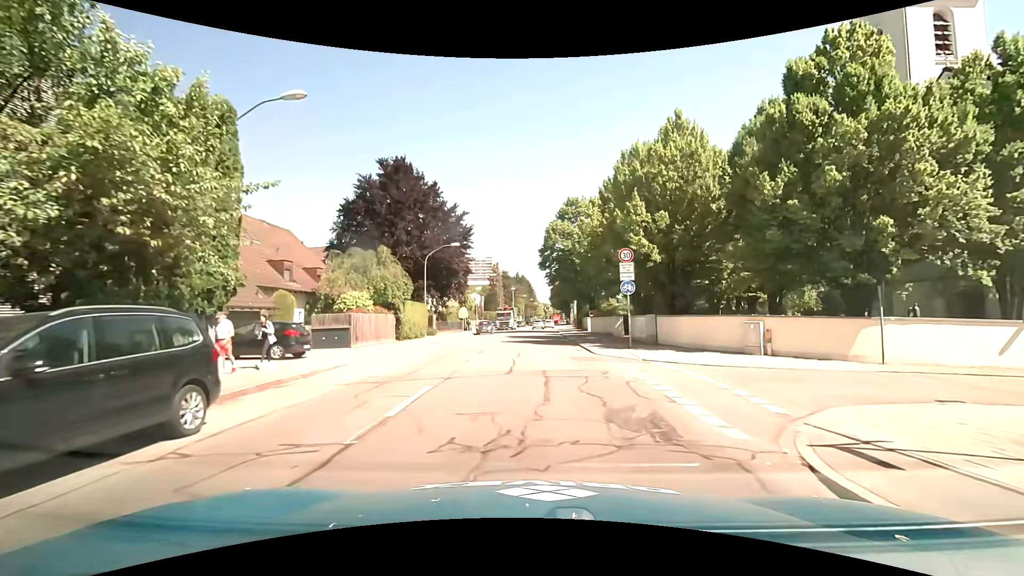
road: secondary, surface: asphalt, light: Day
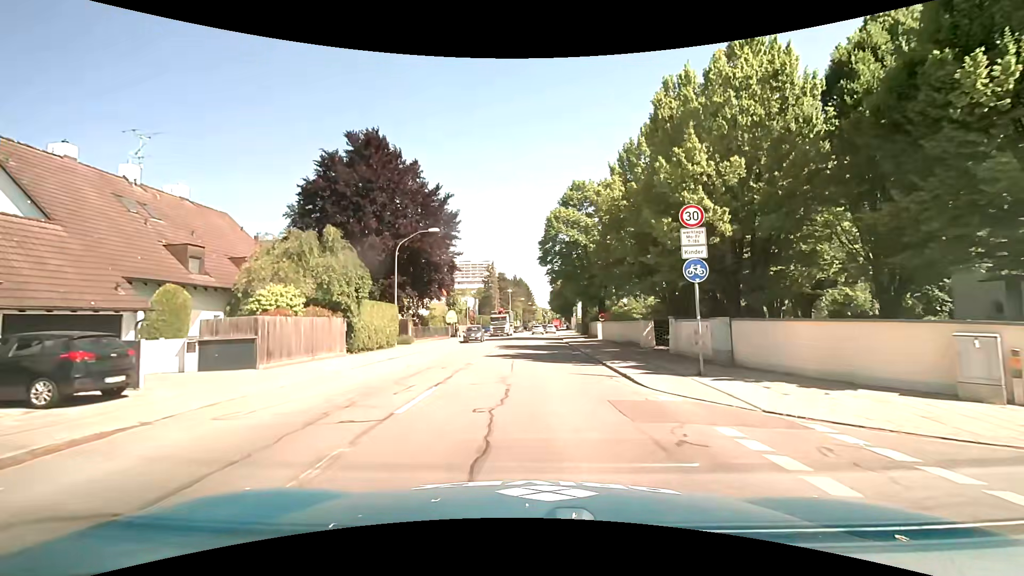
(+0.1, +9.0) m; 0°
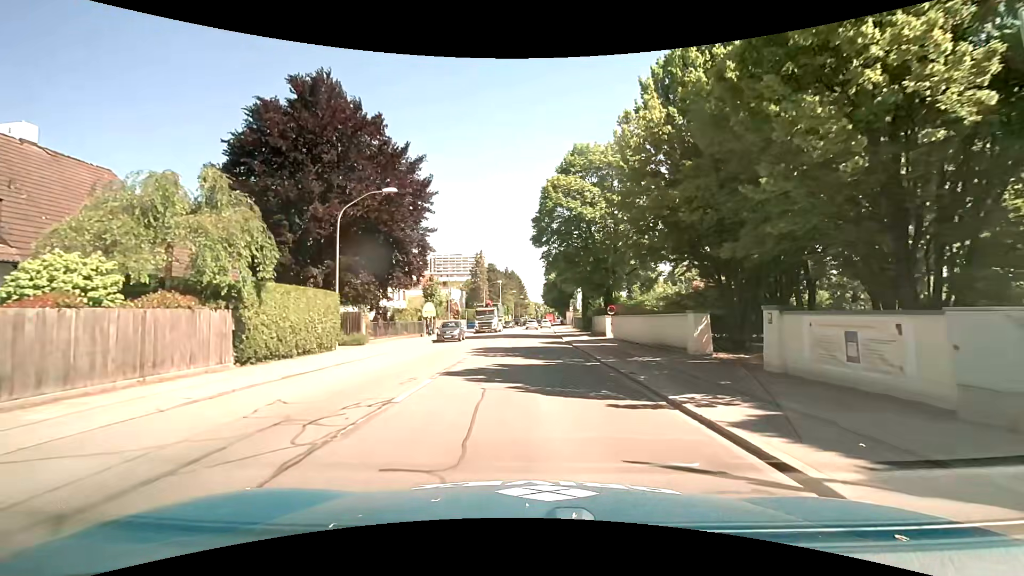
(+0.1, +9.1) m; +1°
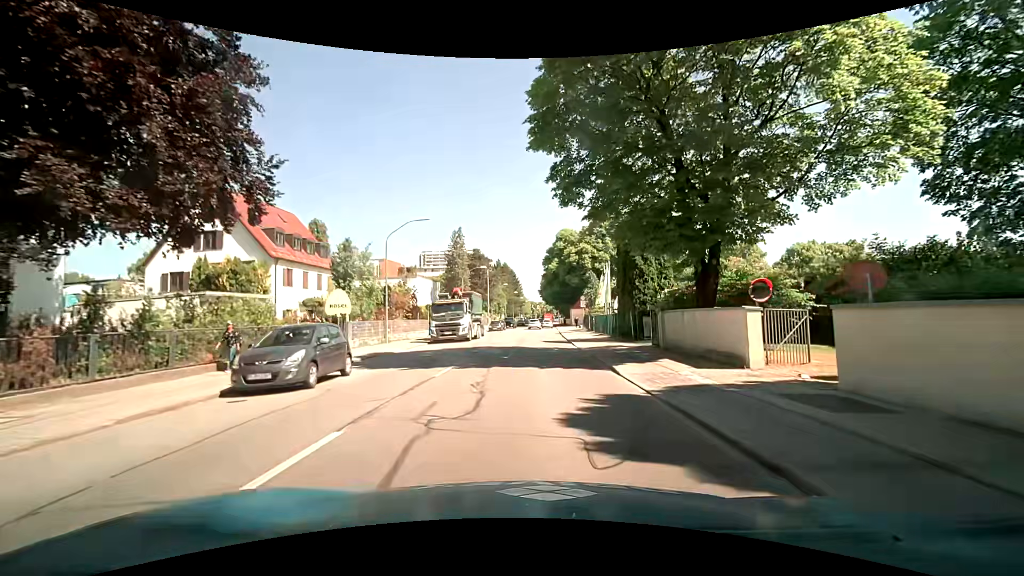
(+0.1, +23.5) m; 0°
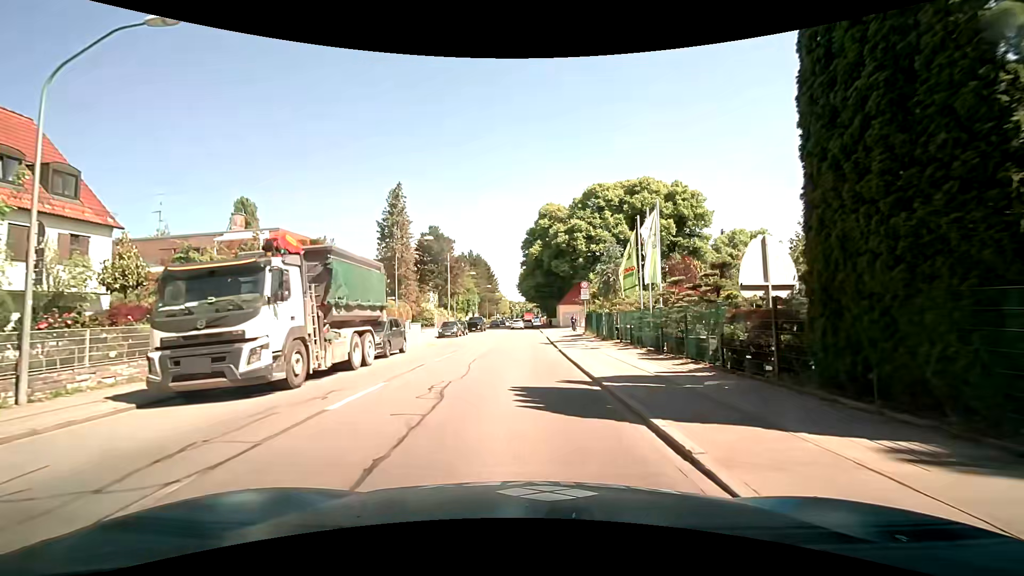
(+0.7, +22.3) m; +3°
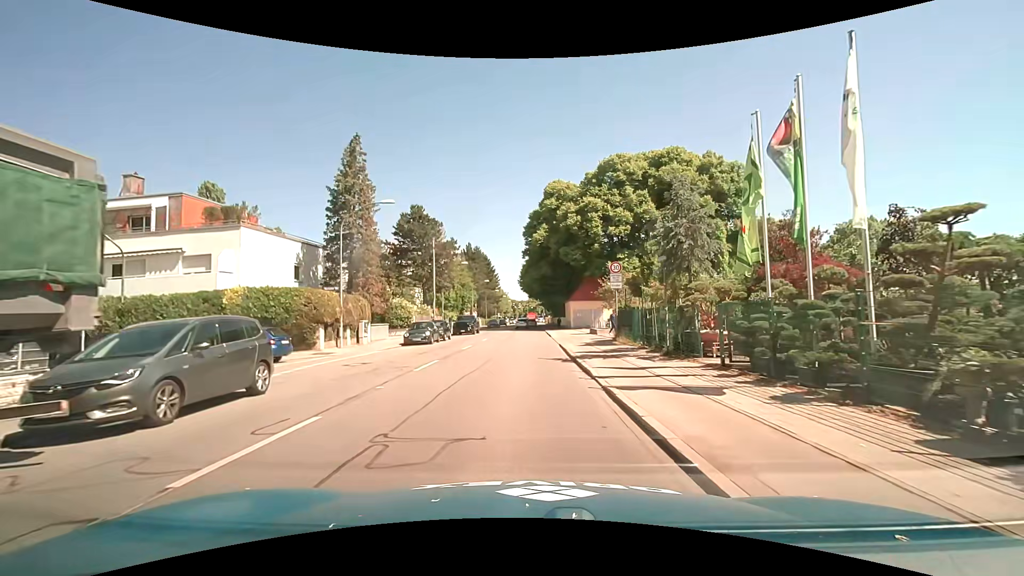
(0.0, +12.4) m; 0°
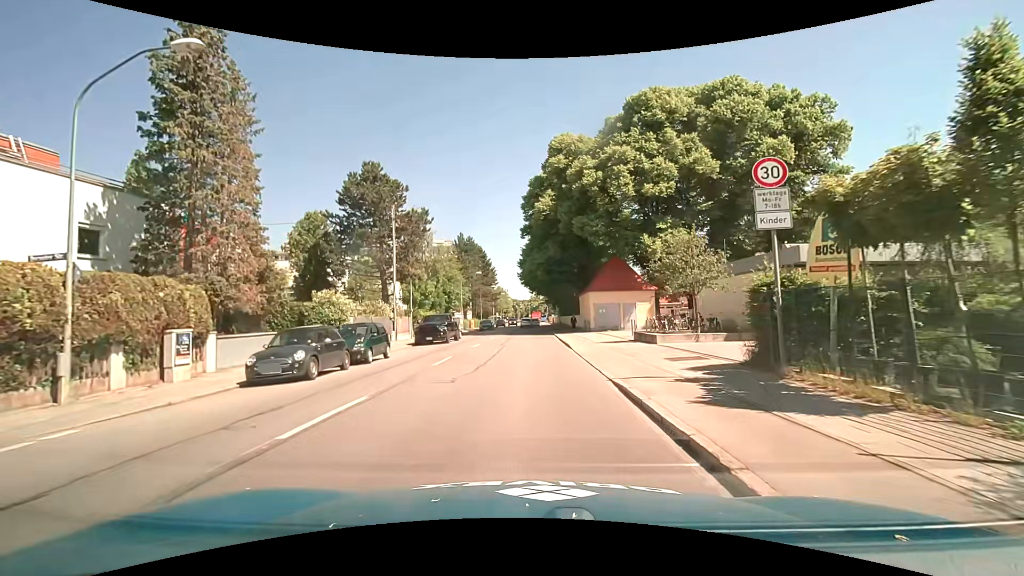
(0.0, +16.5) m; 0°
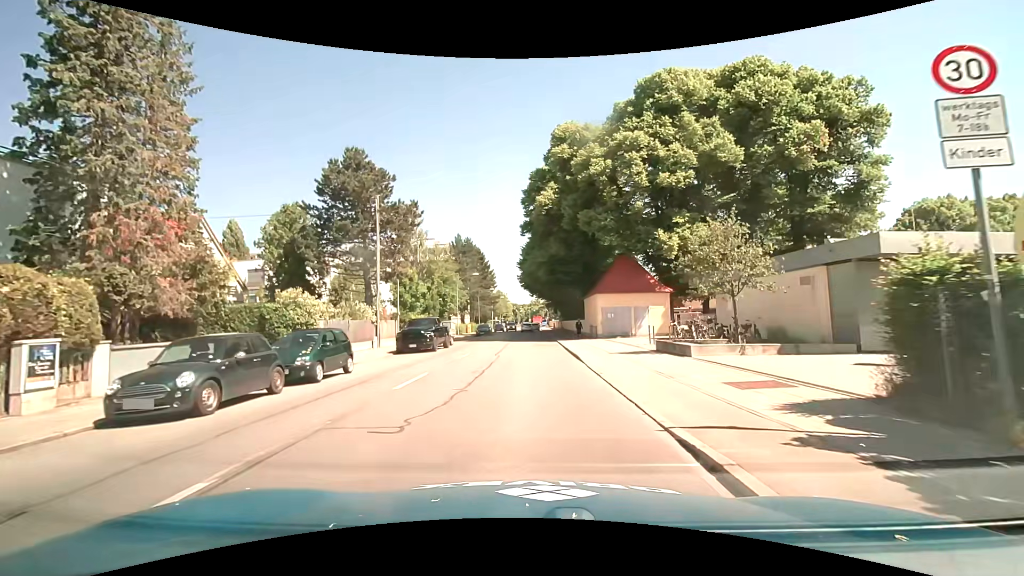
(0.0, +4.2) m; -1°
(0, +10) (0, +20) (+1, +30) (+1, +40) (+1, +50) (+1, +60) (+2, +70) (+2, +80) (+2, +90) (+2, +100) m
